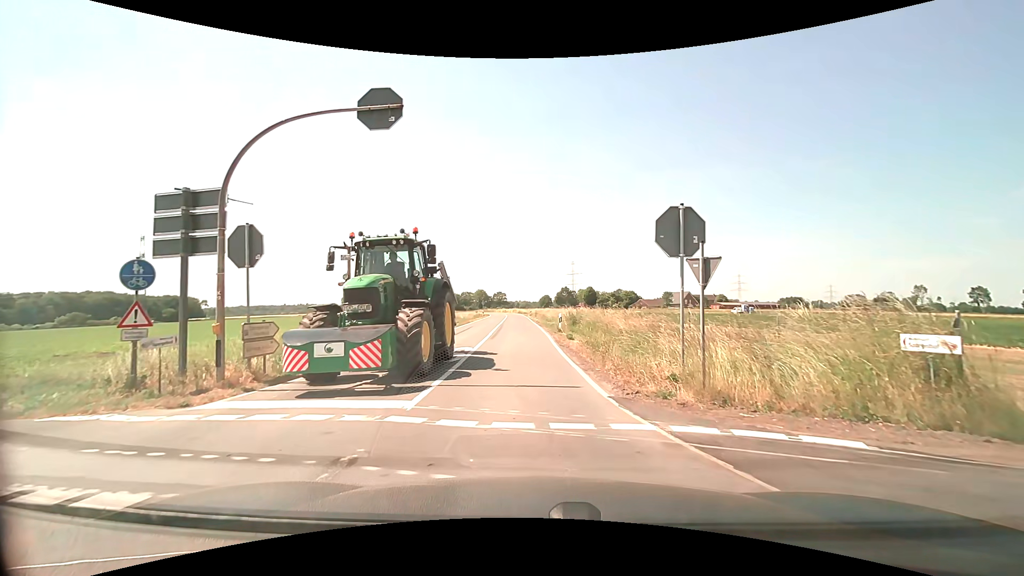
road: secondary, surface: asphalt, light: Day
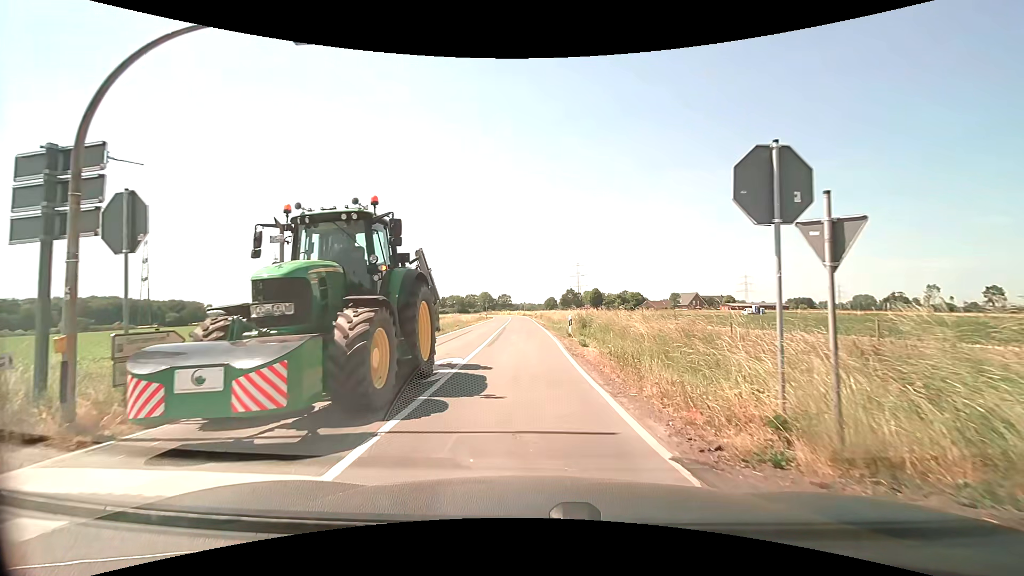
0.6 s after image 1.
(0.0, +3.4) m; 0°
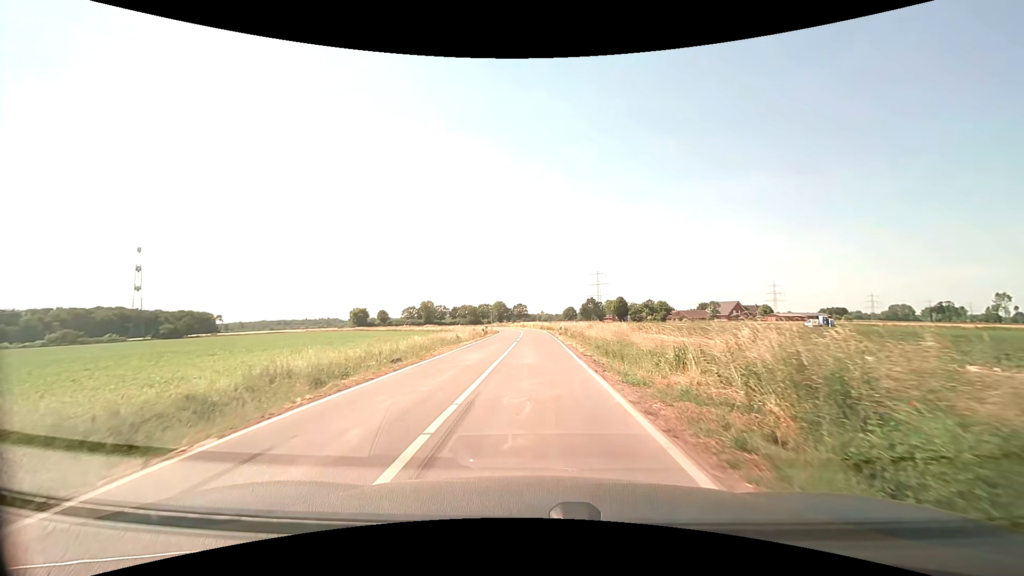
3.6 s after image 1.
(-0.8, +25.6) m; -3°
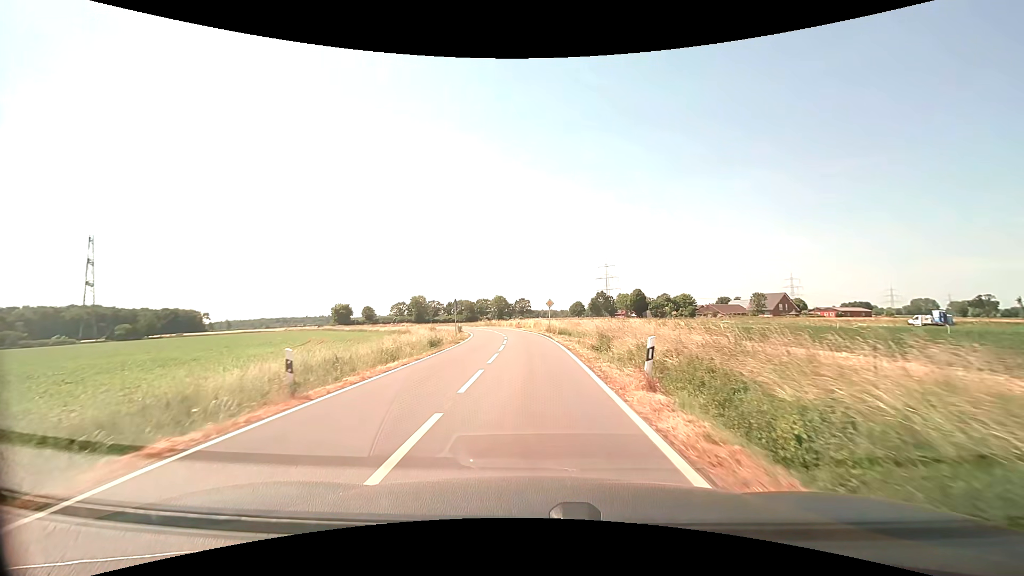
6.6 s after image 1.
(+0.3, +35.8) m; 0°
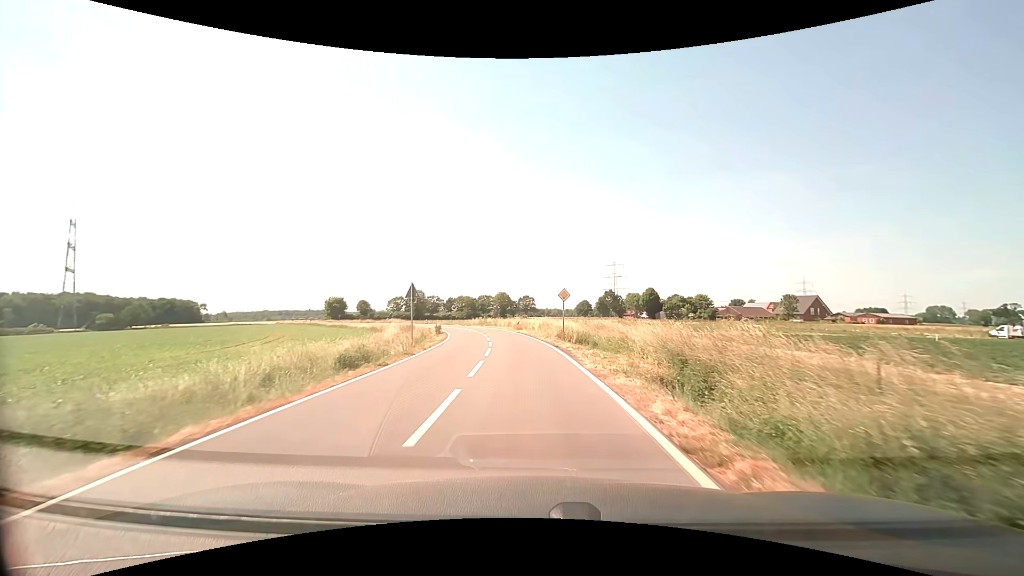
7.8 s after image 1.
(-0.1, +15.8) m; -1°
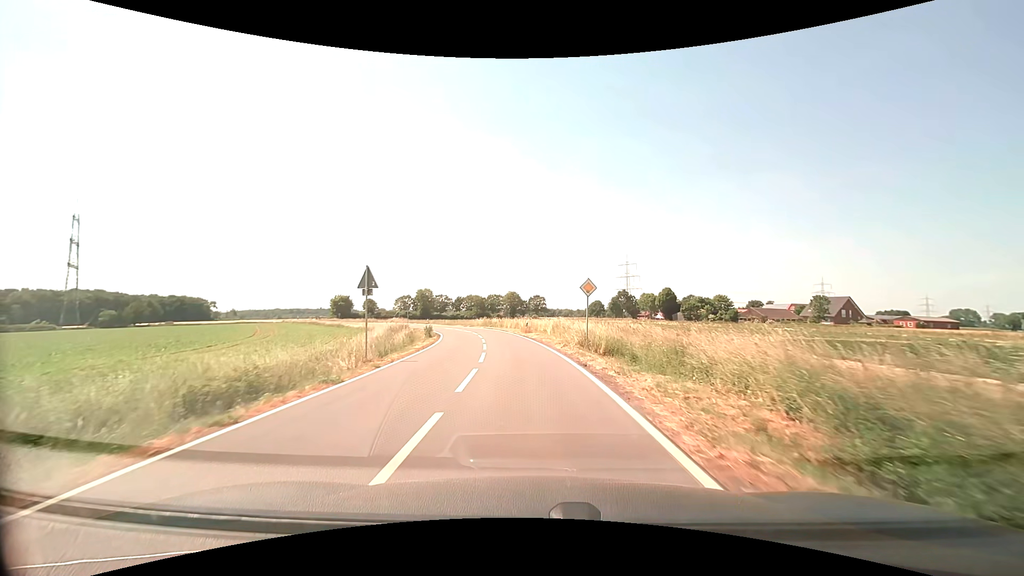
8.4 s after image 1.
(0.0, +8.2) m; -1°
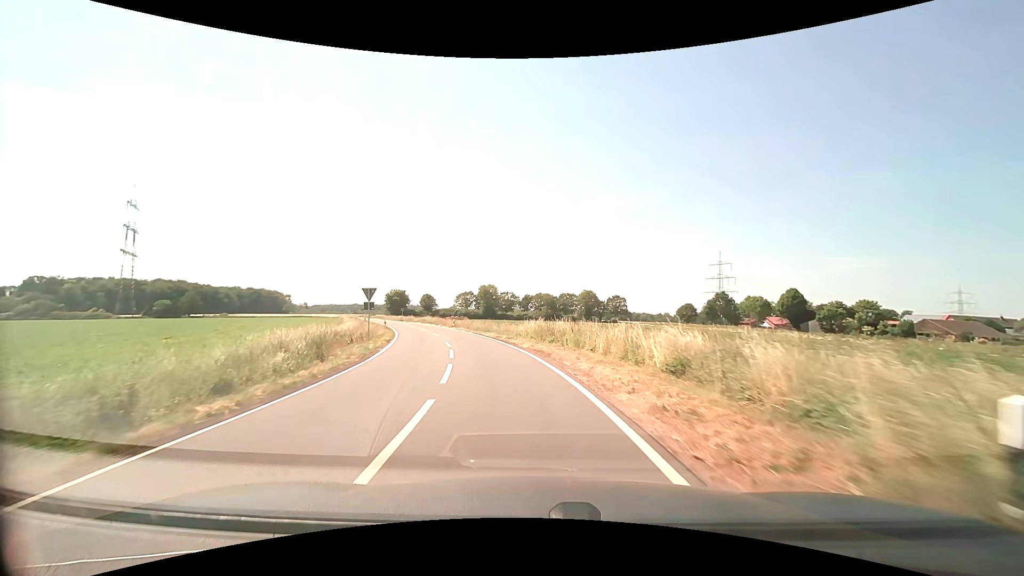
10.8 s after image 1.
(-2.1, +34.7) m; -8°
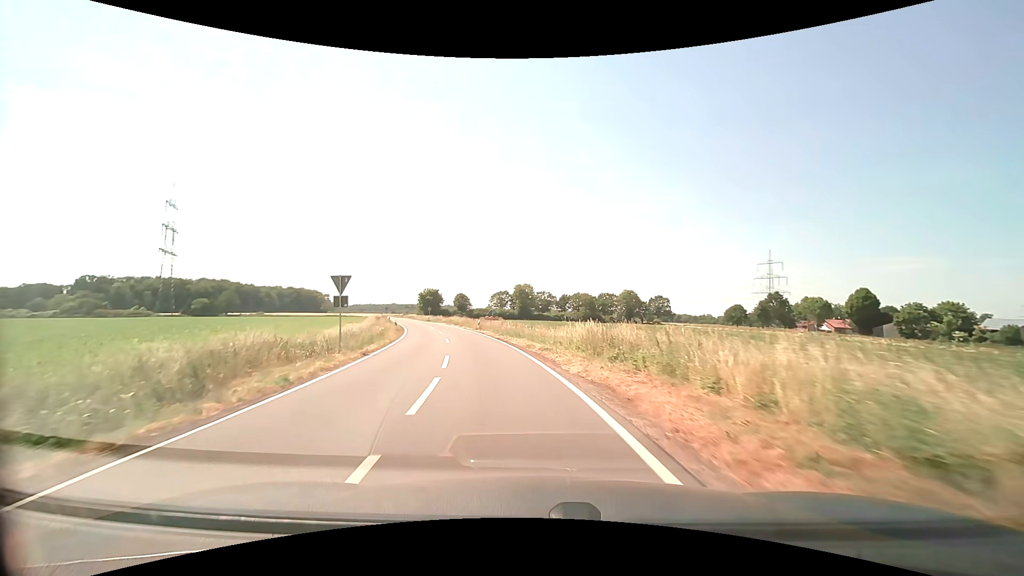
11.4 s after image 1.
(-0.3, +9.1) m; -4°
(0, +10) (-2, +20) (-4, +30) (-6, +39) (-9, +49) (-12, +59) (-15, +68) (-18, +78) (-21, +87) (-24, +97) m
